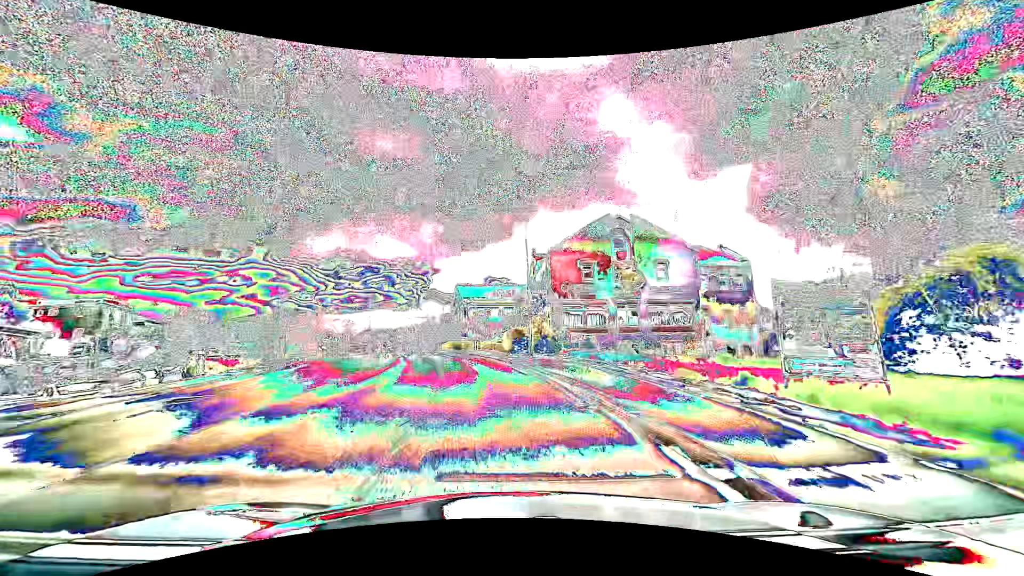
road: tertiary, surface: asphalt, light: Day
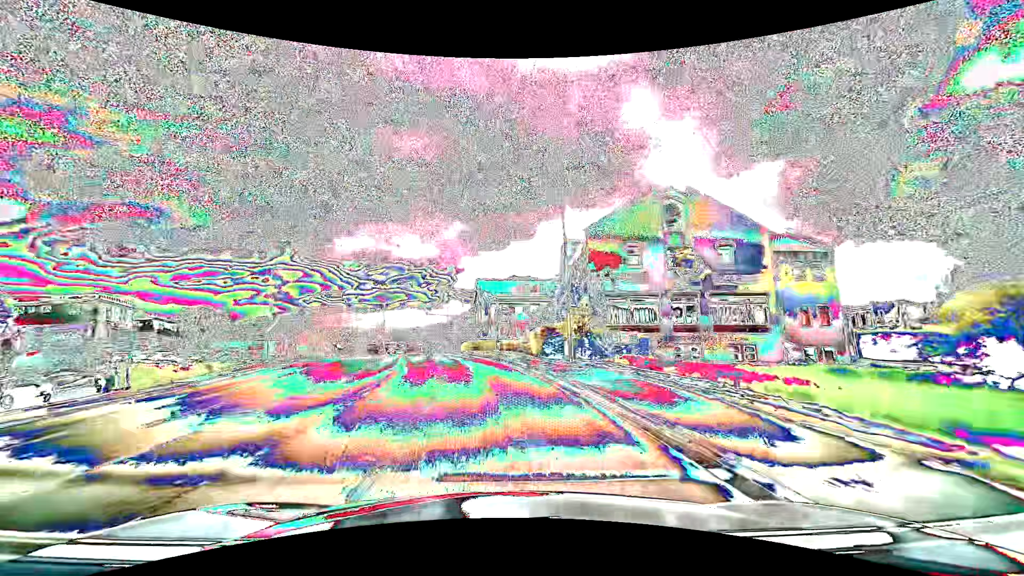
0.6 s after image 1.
(-0.2, +7.6) m; -3°
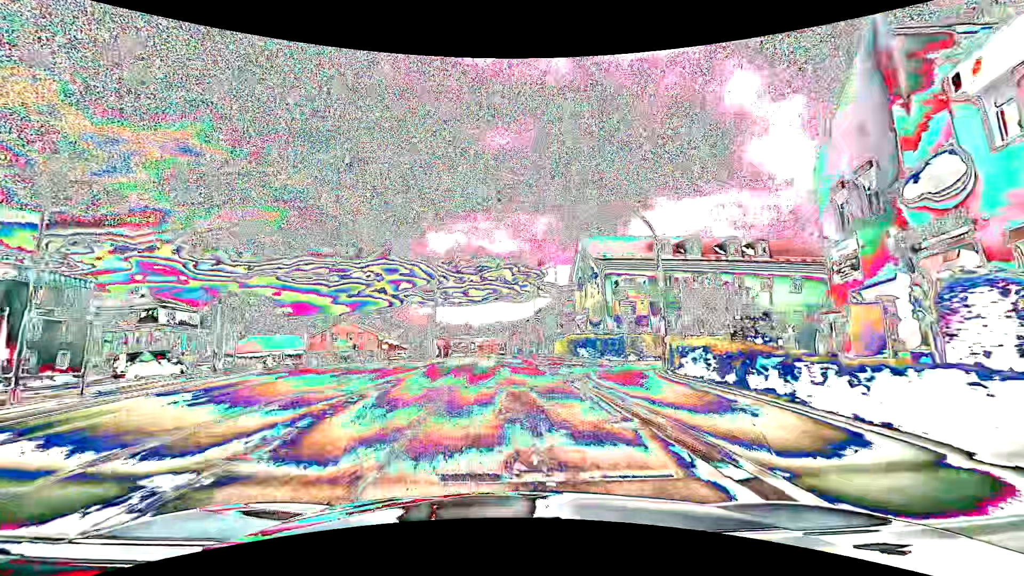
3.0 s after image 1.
(-2.9, +30.4) m; -10°
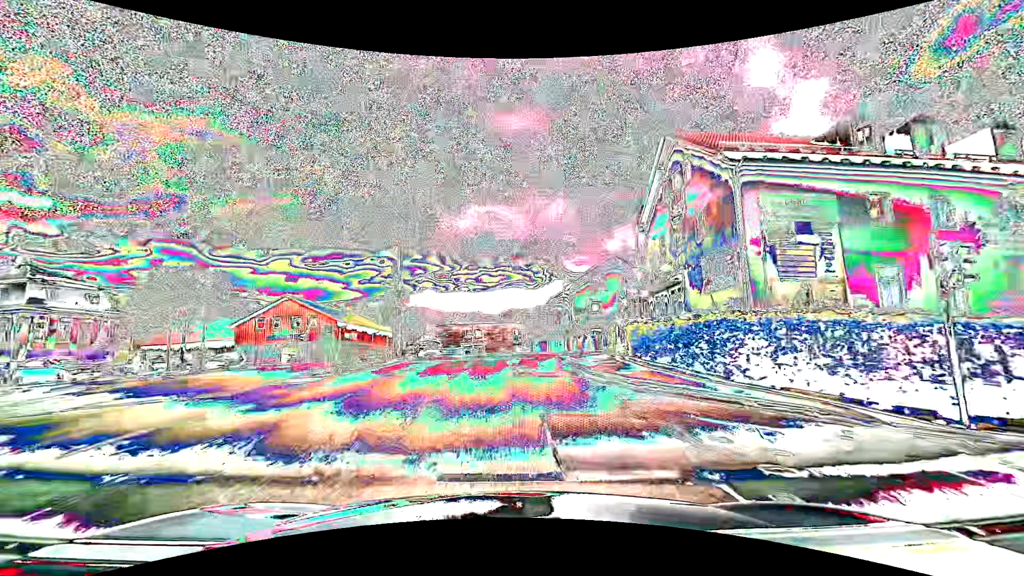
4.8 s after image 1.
(-0.6, +22.2) m; -2°
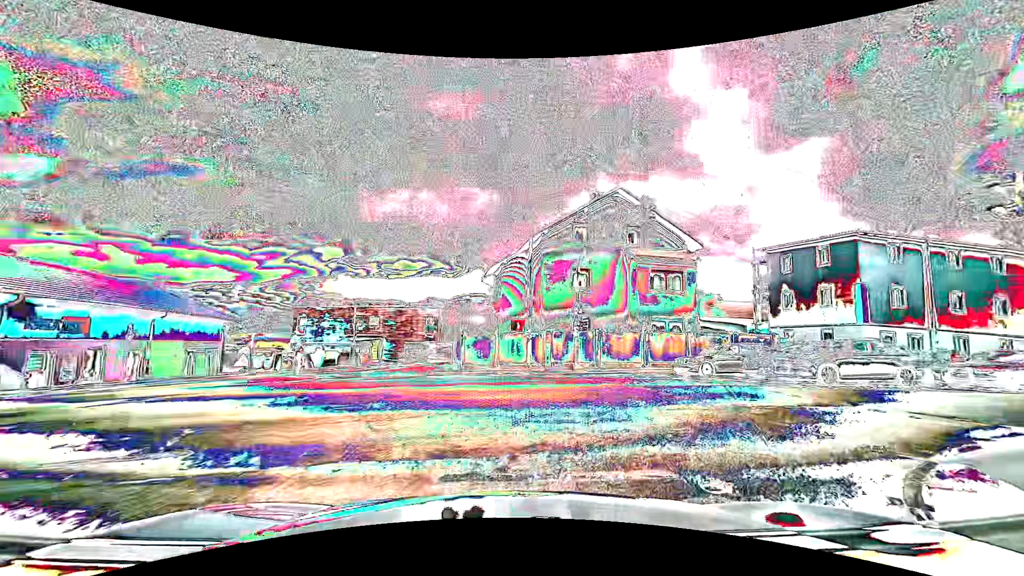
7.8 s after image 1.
(+0.2, +25.2) m; +8°
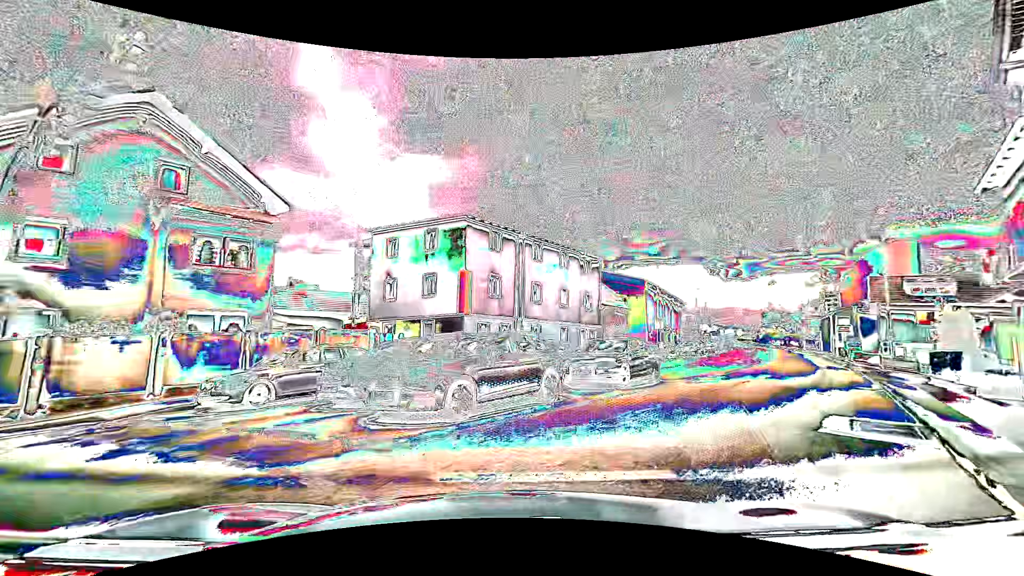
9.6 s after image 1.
(+3.1, +8.8) m; +44°
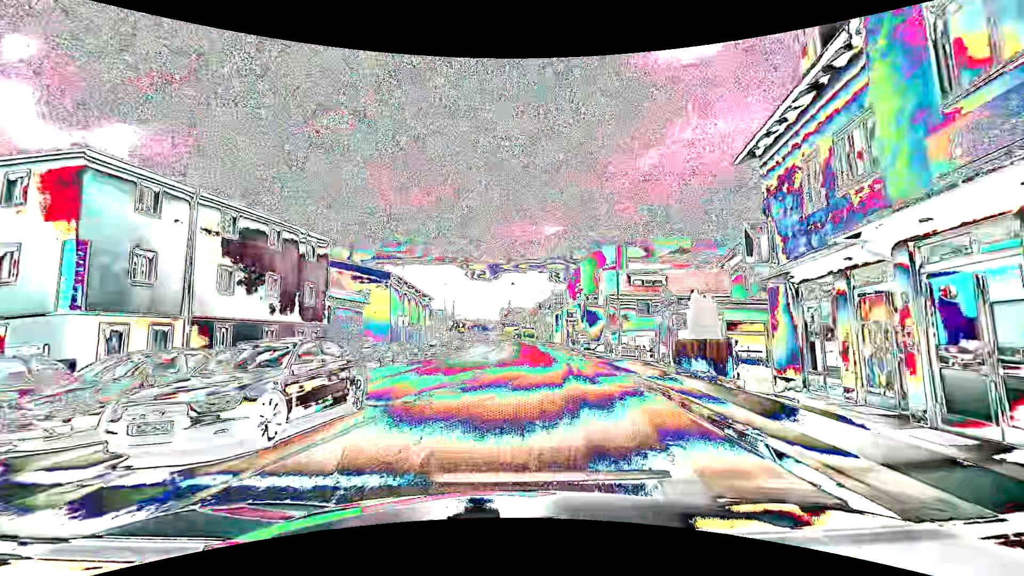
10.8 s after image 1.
(+1.8, +6.8) m; +27°
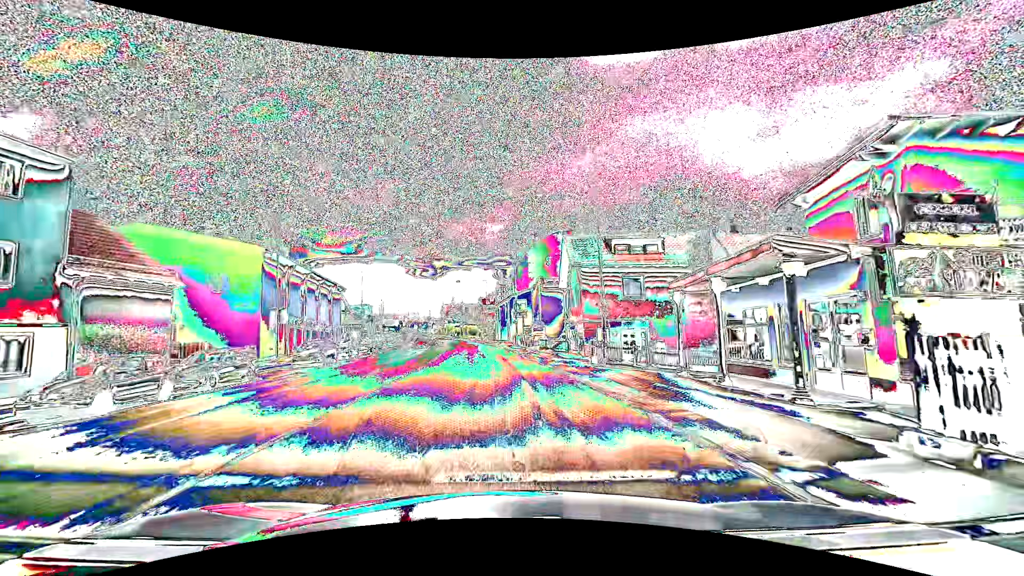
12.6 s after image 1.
(+1.5, +15.2) m; +7°
